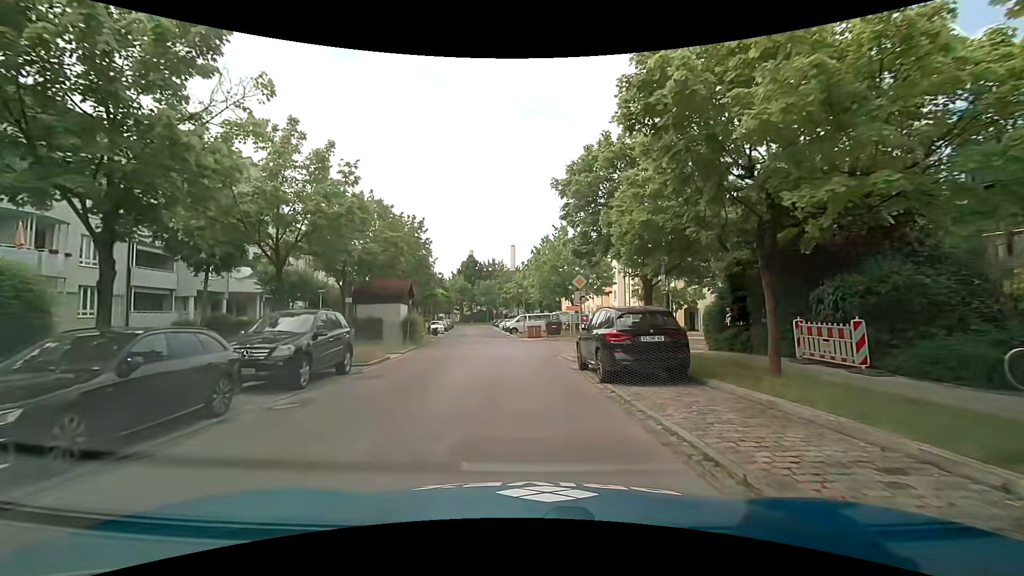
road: residential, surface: asphalt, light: Day
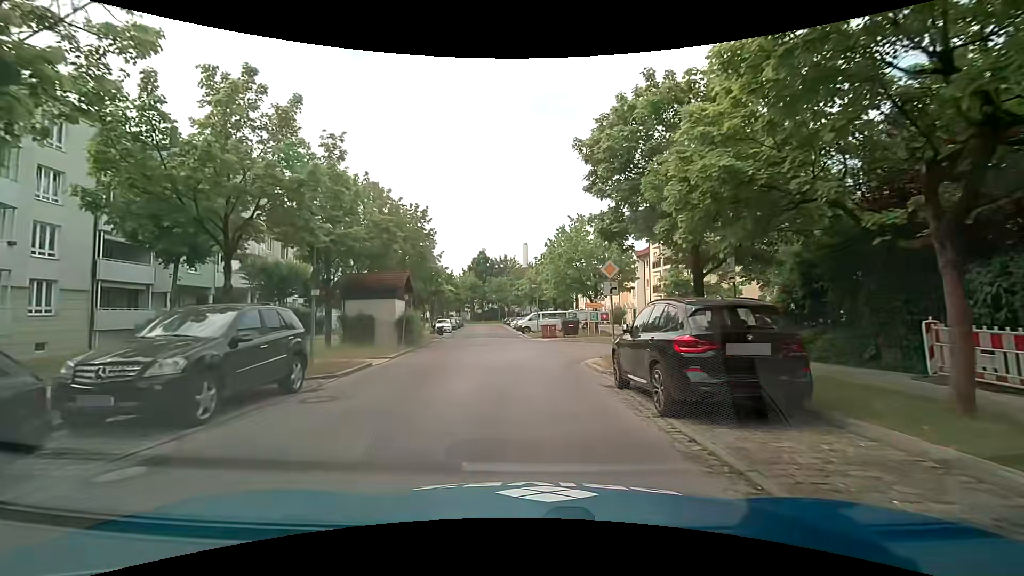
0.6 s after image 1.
(0.0, +3.9) m; -1°
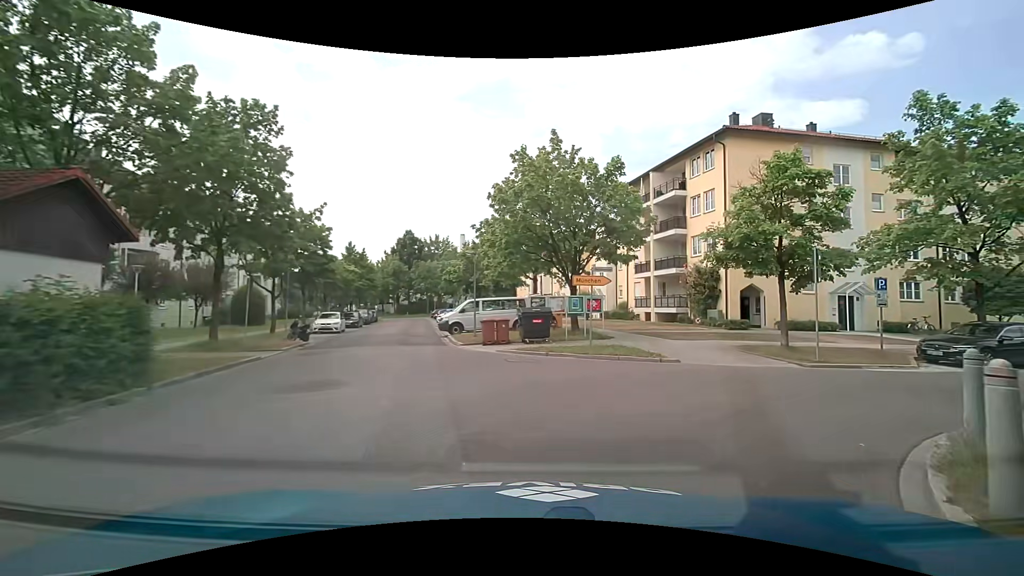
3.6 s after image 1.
(+0.2, +17.2) m; +8°
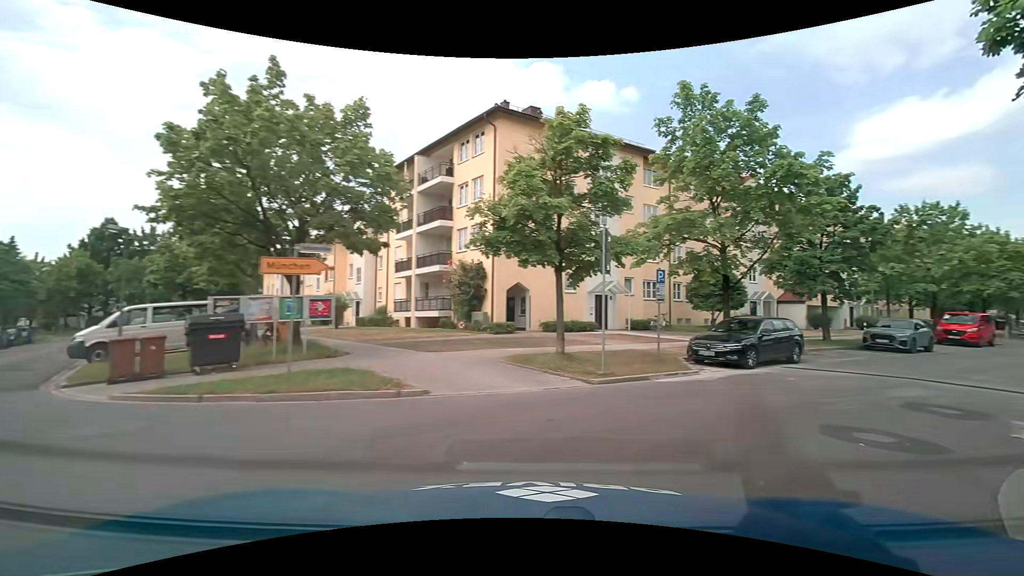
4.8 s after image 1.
(+1.3, +5.9) m; +25°
